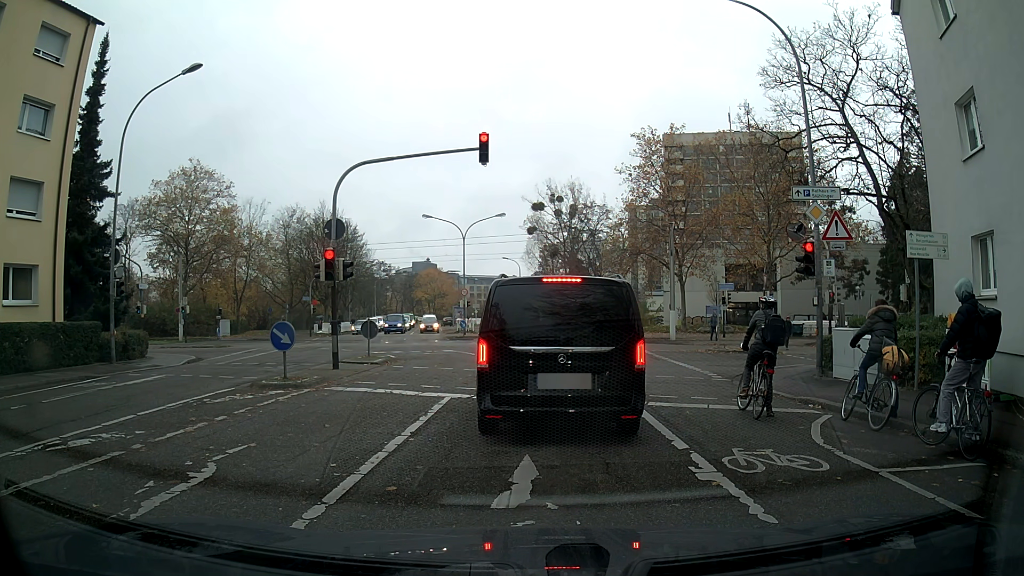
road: residential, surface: asphalt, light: Day
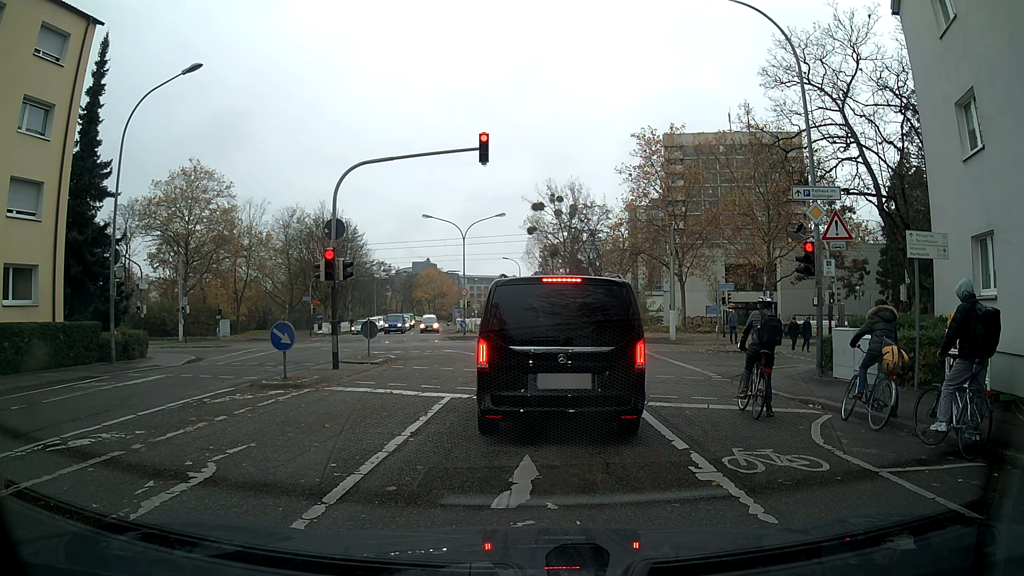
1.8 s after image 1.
(0.0, 0.0) m; 0°
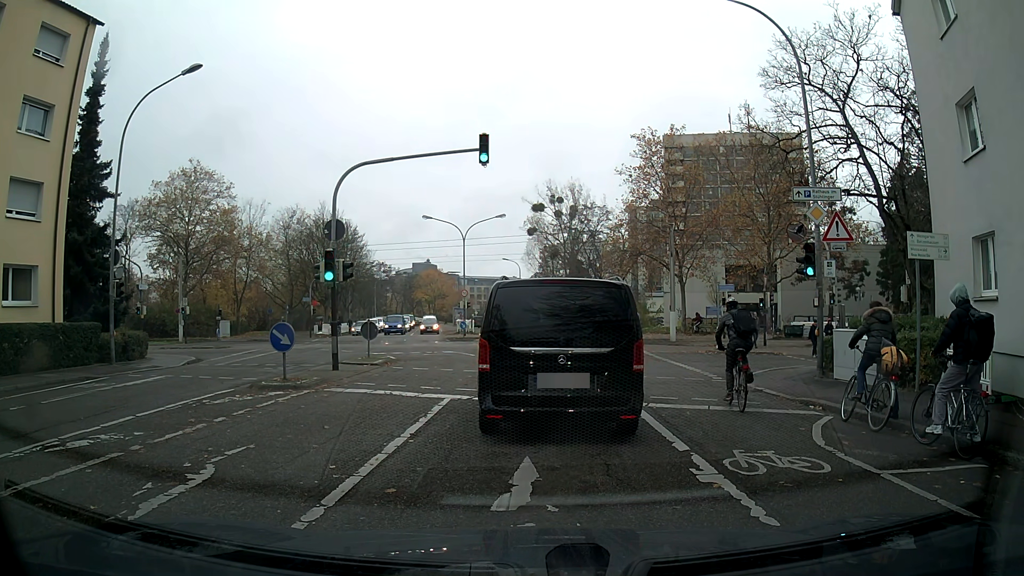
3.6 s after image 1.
(0.0, 0.0) m; 0°
(0, +10) (+1, +20) (+1, +30) (+1, +40) (0, +50) (-1, +60) (-3, +70) (-4, +80) (-7, +89) (-9, +99) m
